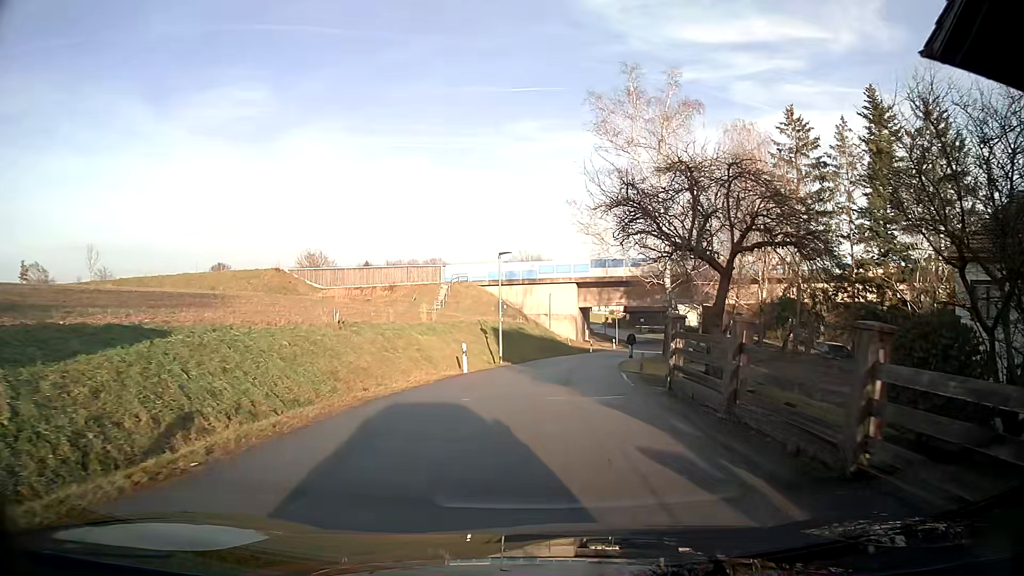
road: residential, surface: asphalt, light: Day
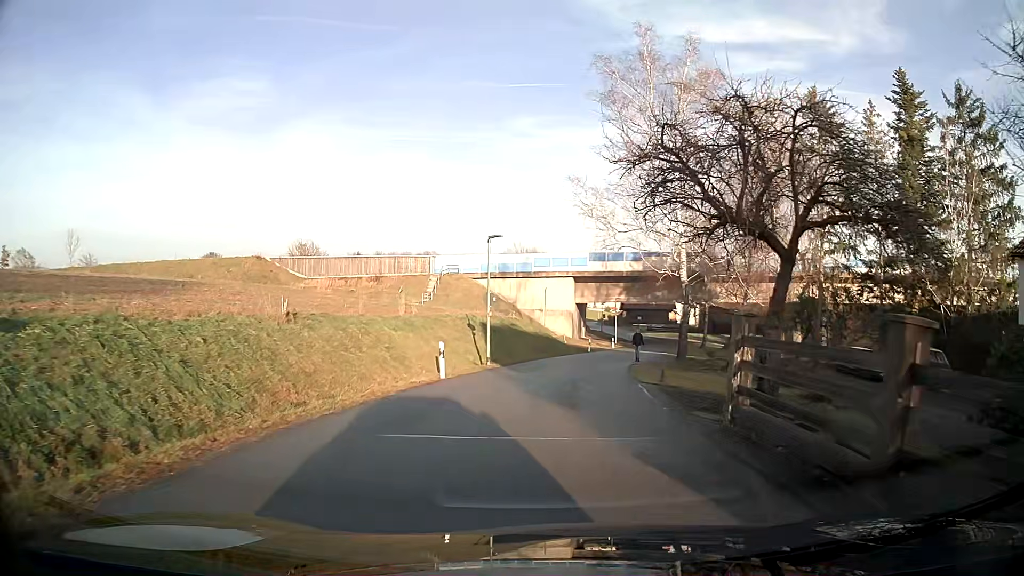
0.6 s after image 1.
(0.0, +4.5) m; 0°
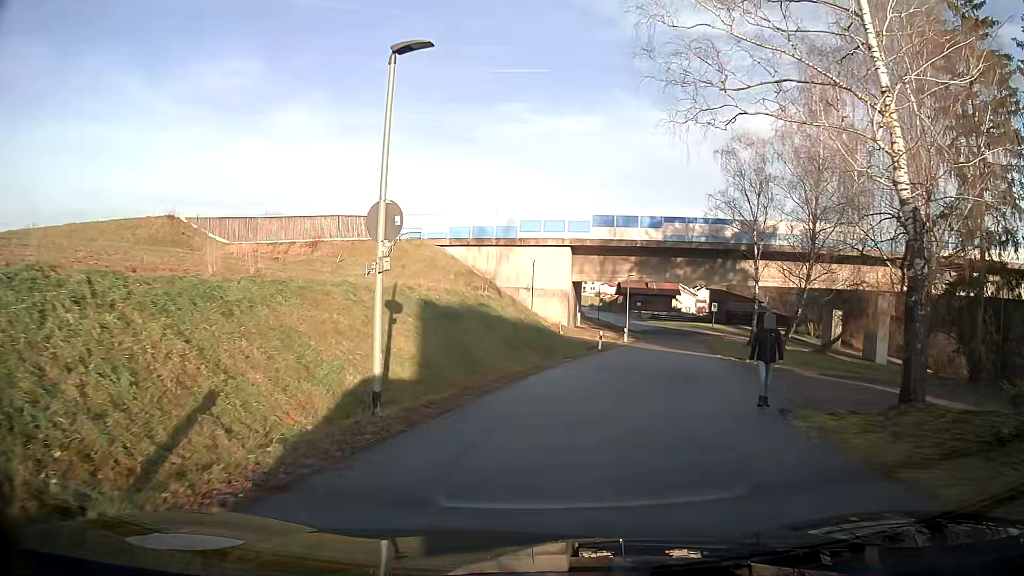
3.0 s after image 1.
(+0.2, +18.1) m; +3°
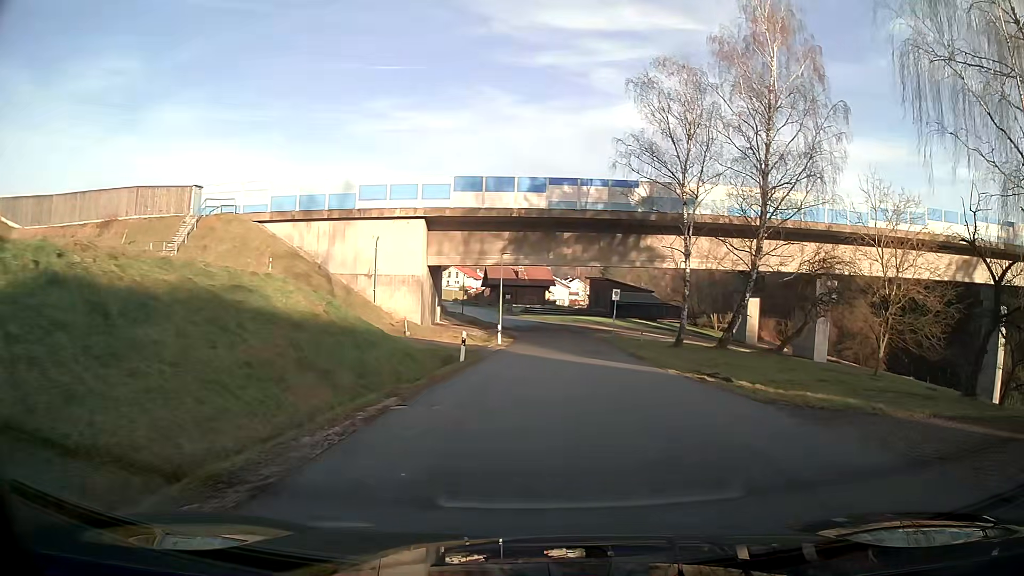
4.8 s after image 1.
(+1.4, +13.8) m; +13°
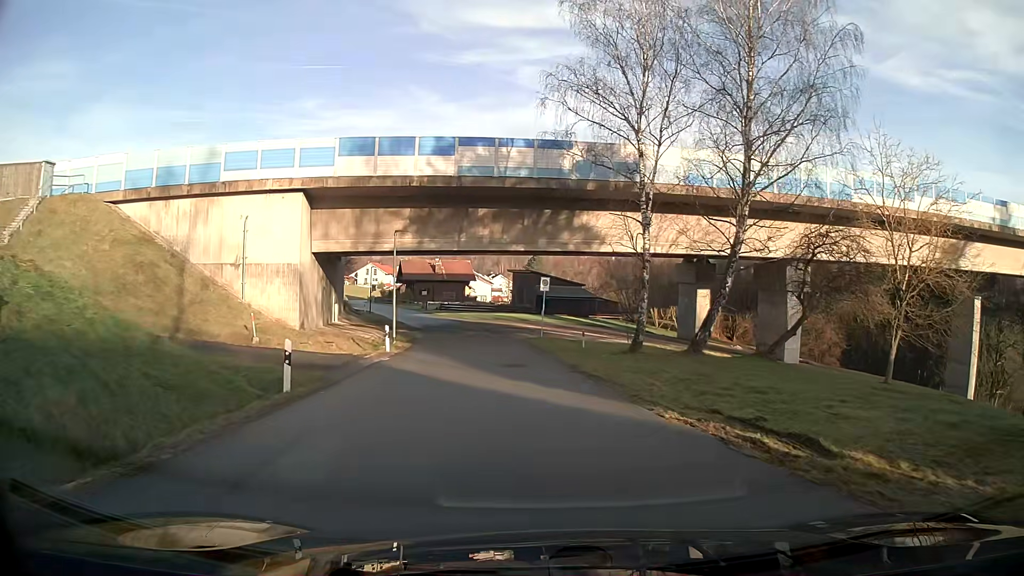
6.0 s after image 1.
(+0.4, +9.4) m; +3°
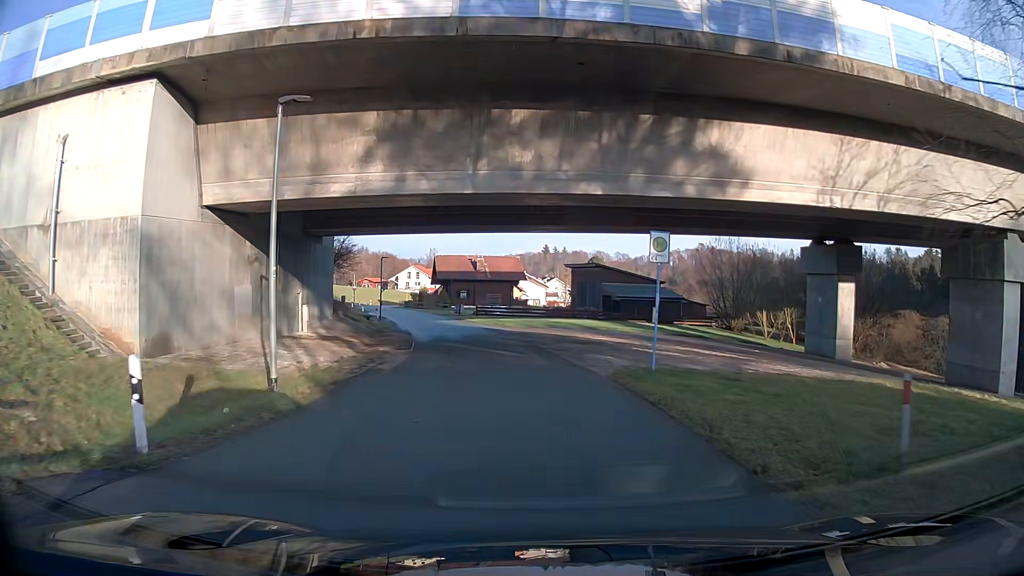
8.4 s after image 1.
(-0.7, +19.2) m; -4°
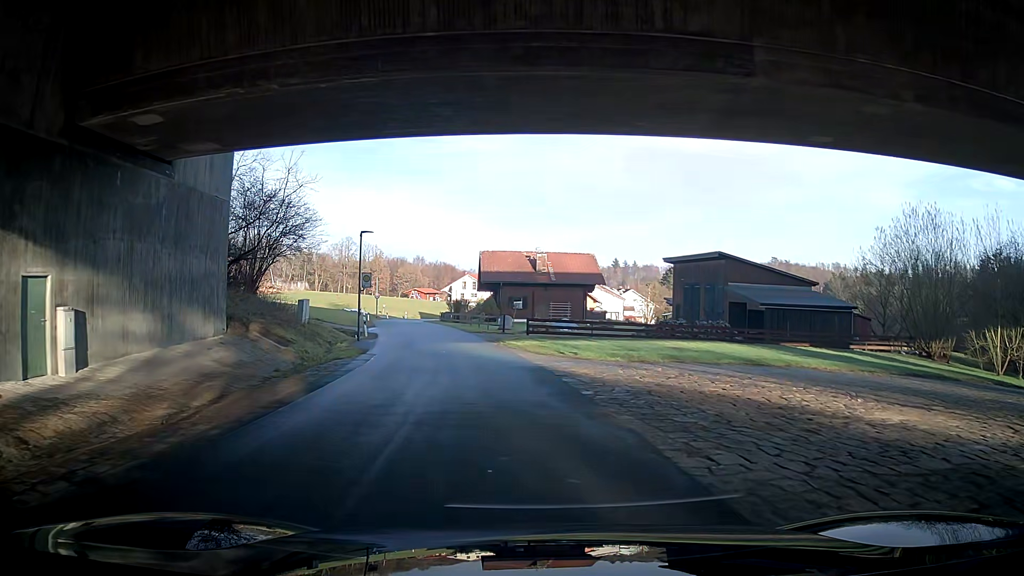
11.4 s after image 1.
(-1.1, +23.8) m; -6°
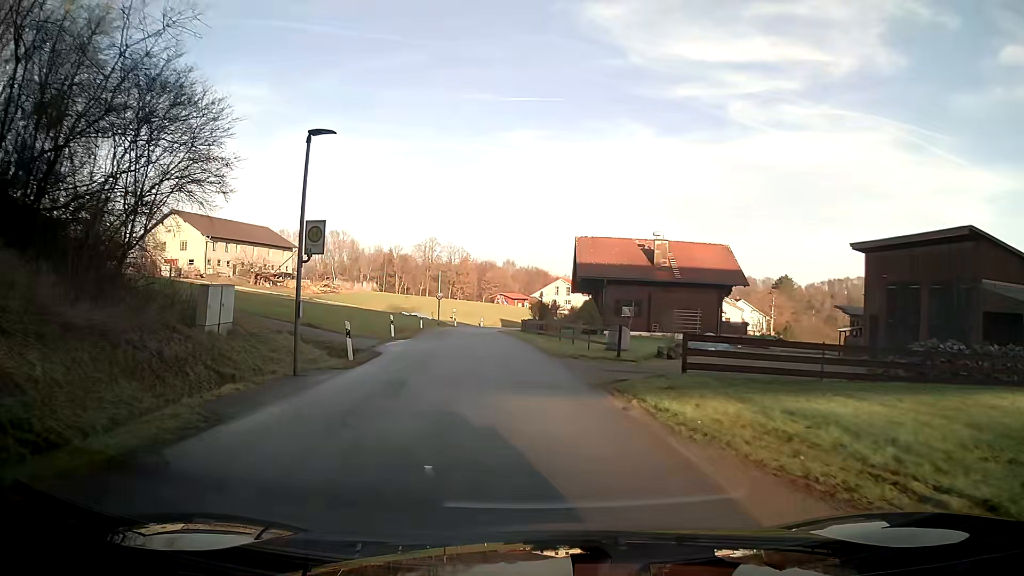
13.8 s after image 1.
(-1.0, +18.0) m; -8°
(0, +10) (-1, +20) (-2, +30) (-3, +40) (-4, +50) (-3, +60) (-2, +70) (+1, +79) (+5, +89) (+8, +98) m
